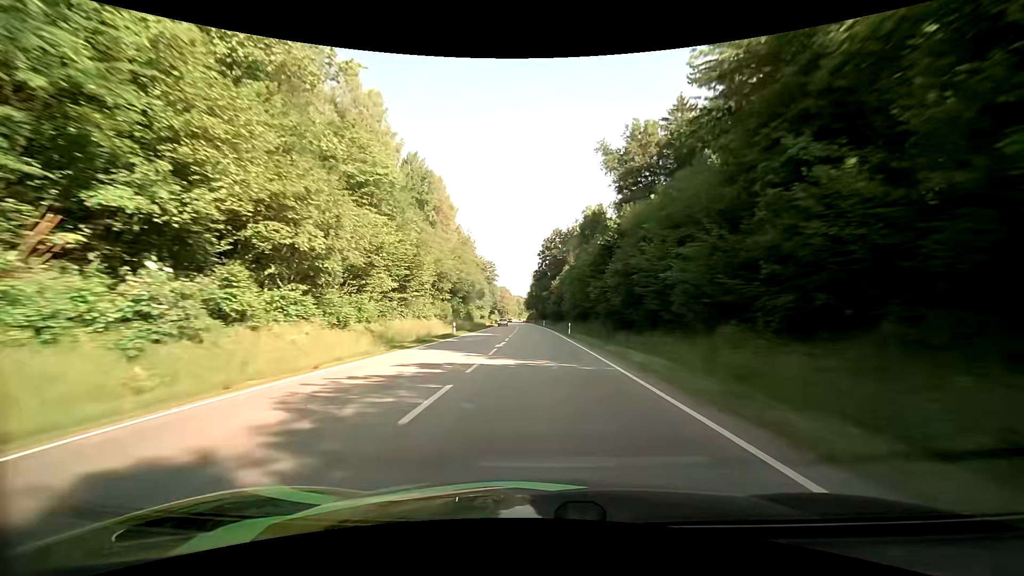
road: primary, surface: asphalt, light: Day
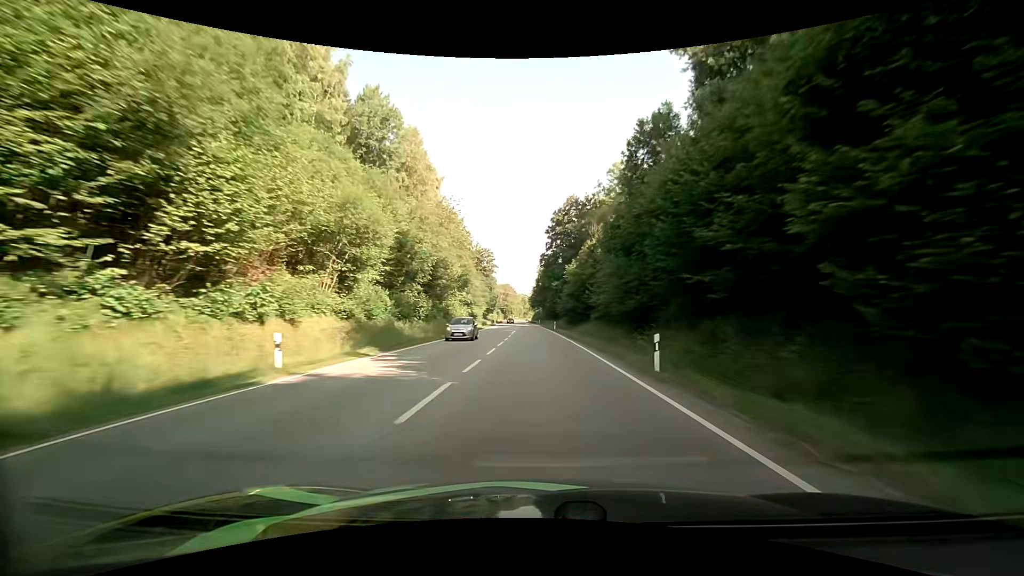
(-0.2, +30.2) m; -1°
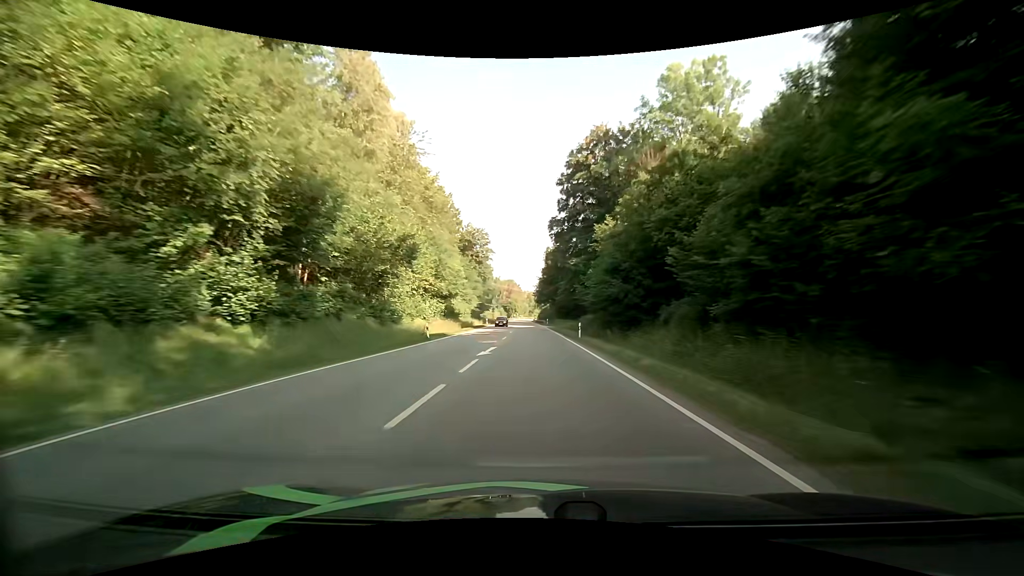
(0.0, +30.3) m; -1°
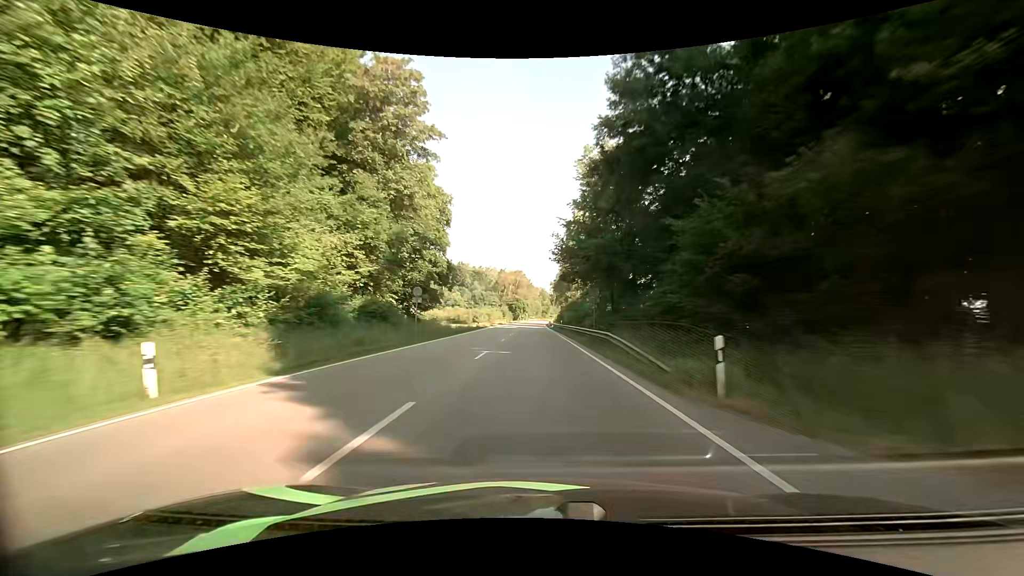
(-0.8, +74.9) m; -1°
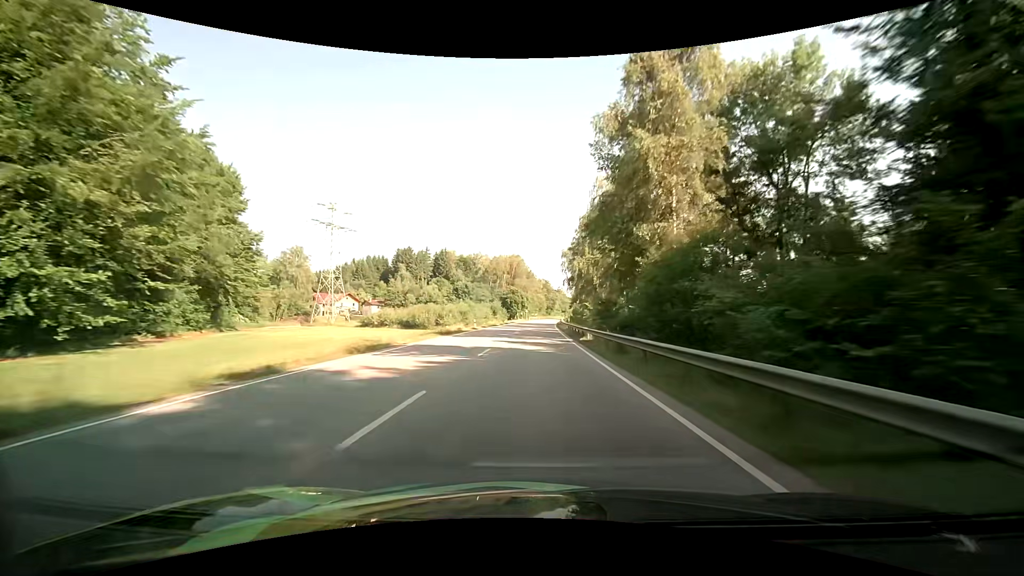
(-0.3, +59.2) m; 0°
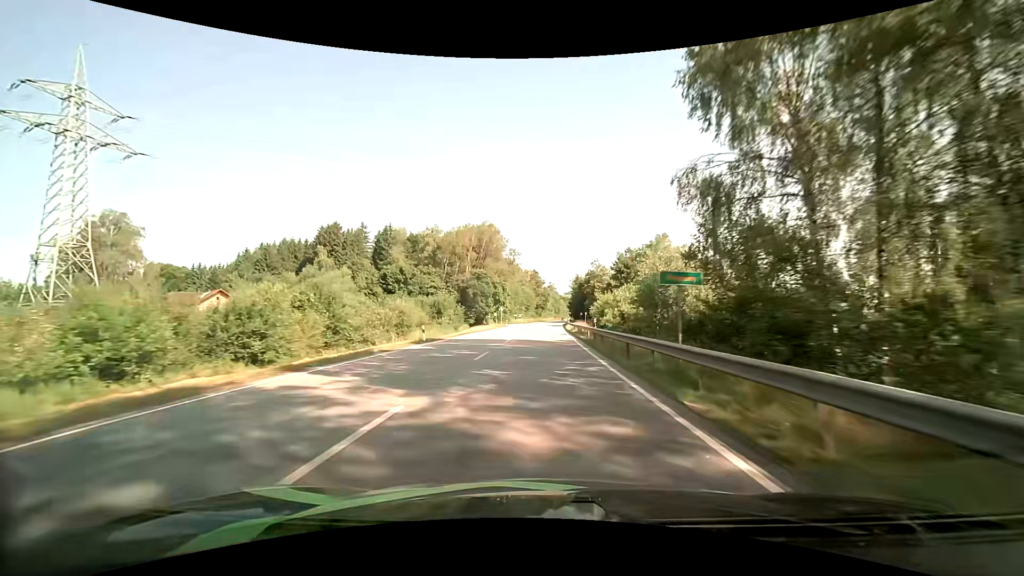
(-0.2, +73.4) m; +1°
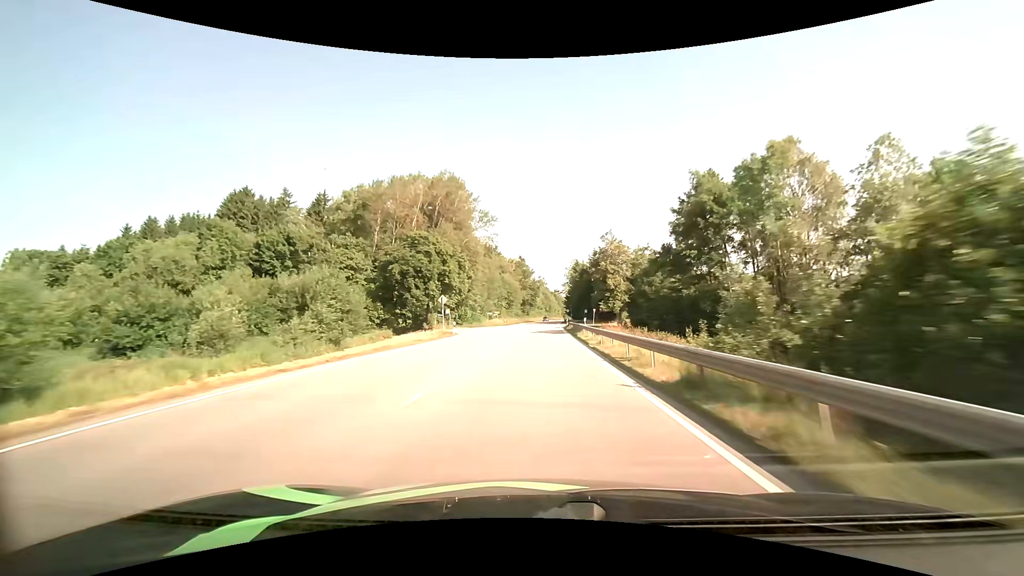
(+0.5, +44.2) m; +1°
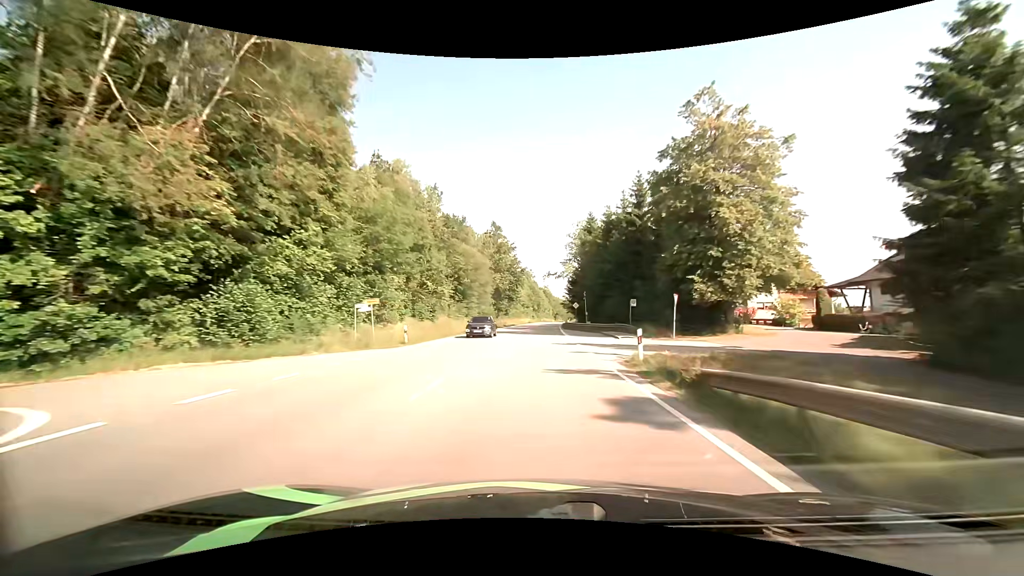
(+0.7, +59.6) m; +1°
(0, +10) (0, +20) (0, +30) (0, +40) (0, +50) (+1, +60) (+1, +70) (+1, +80) (+1, +90) (+2, +100) m
